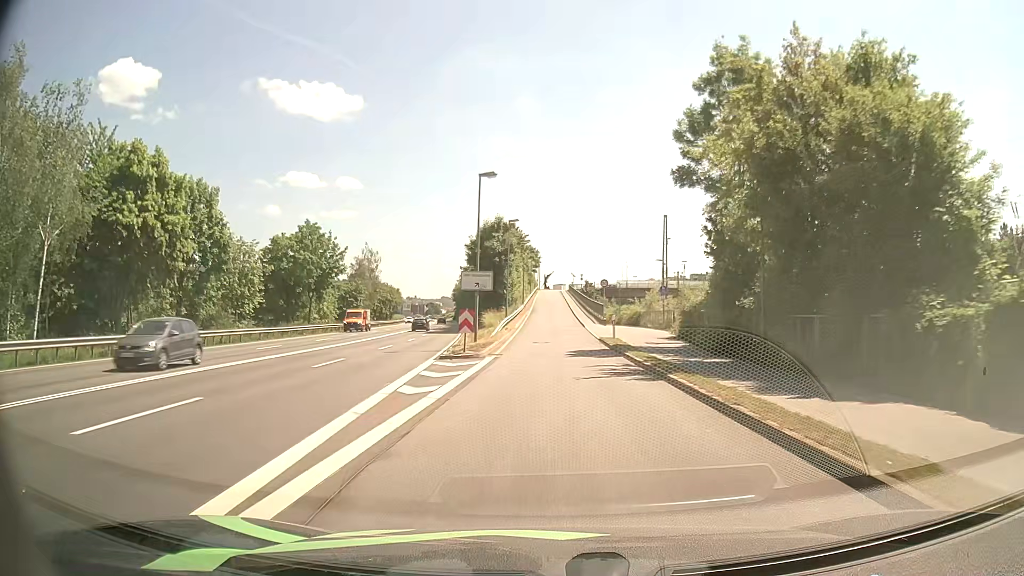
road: unclassified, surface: asphalt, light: Day
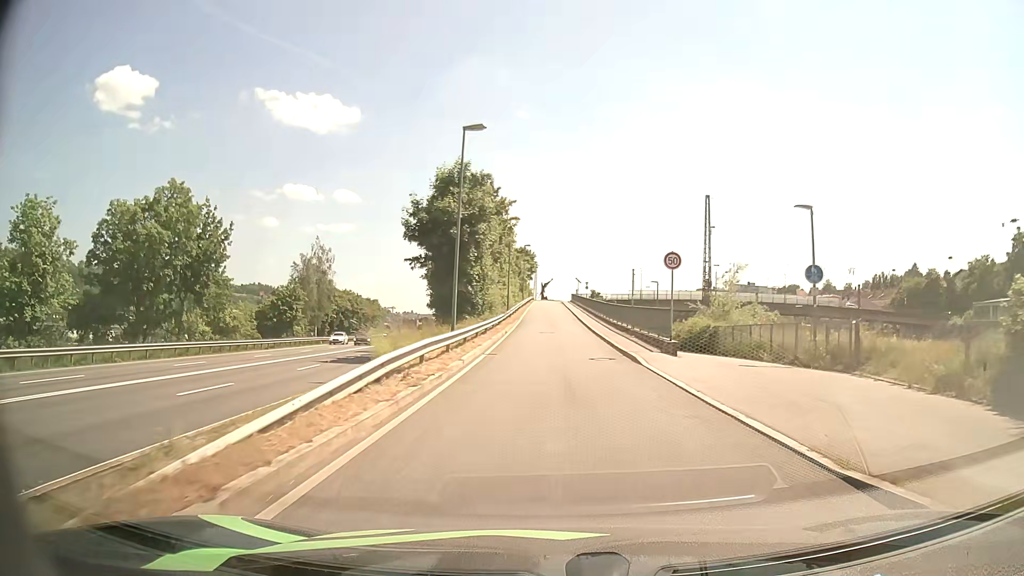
(+0.1, +27.7) m; 0°
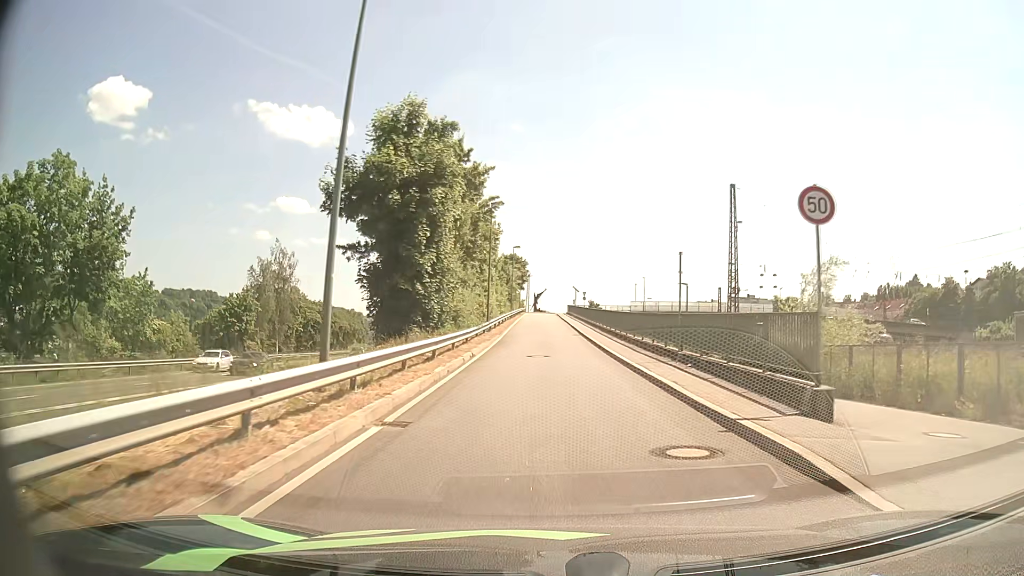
(+0.1, +12.9) m; +1°
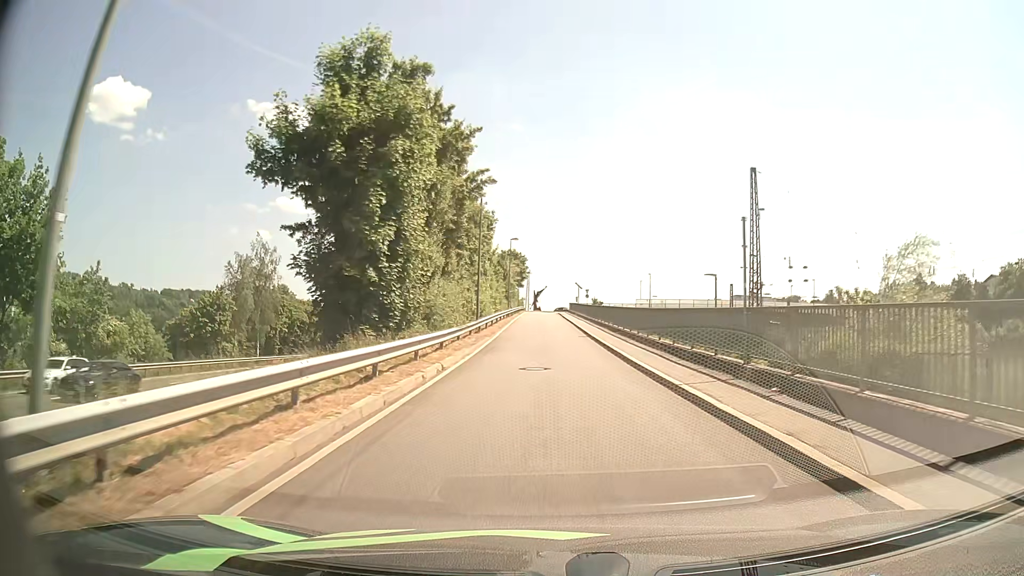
(0.0, +6.4) m; 0°
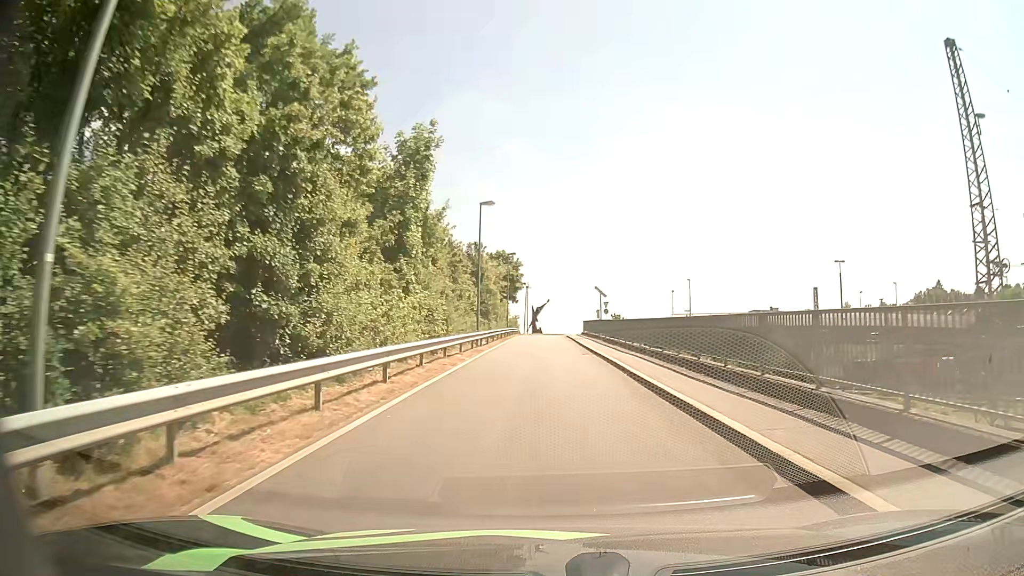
(0.0, +30.8) m; 0°
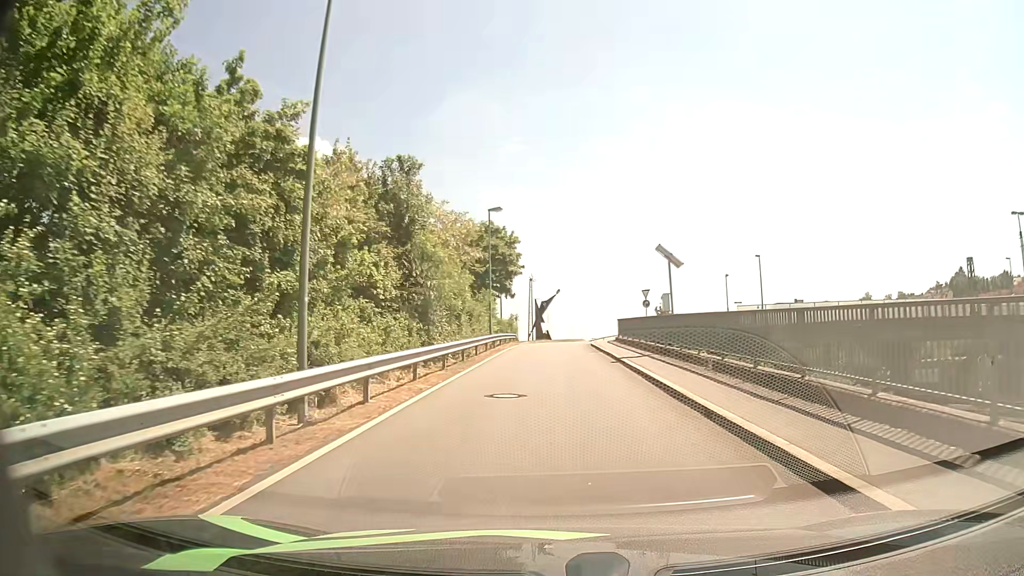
(-0.4, +26.1) m; -1°
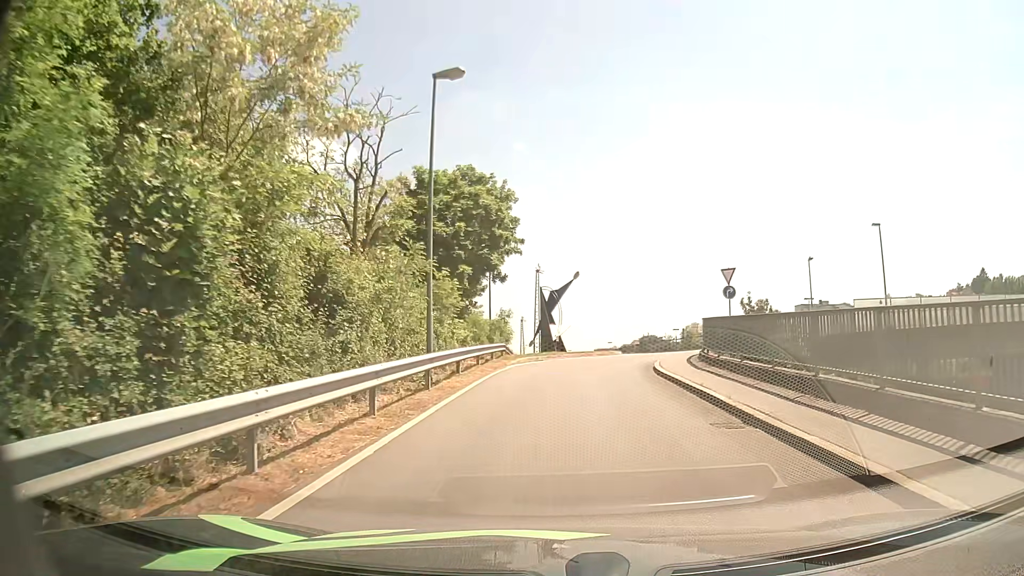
(-0.3, +21.4) m; -1°
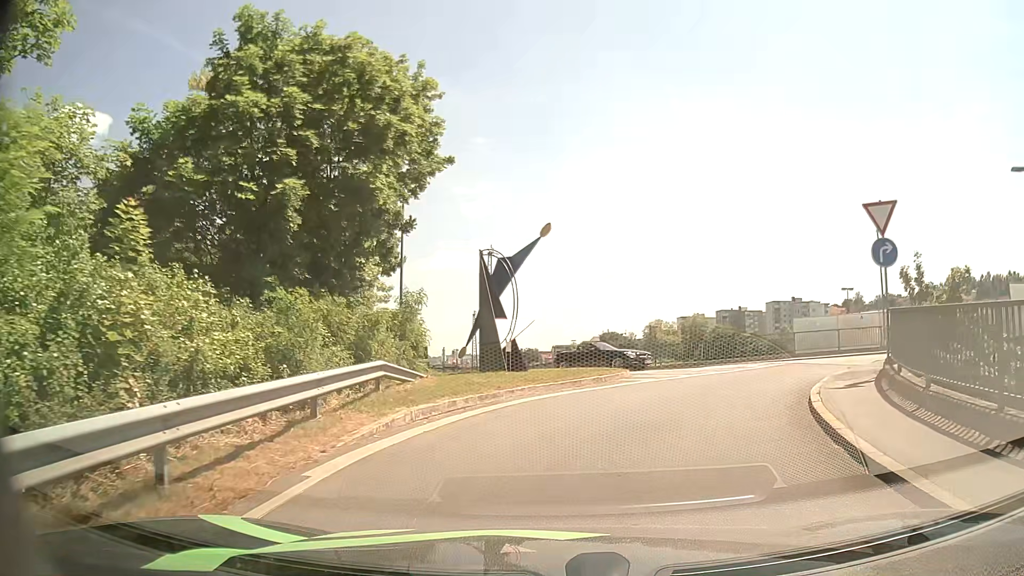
(+0.2, +16.9) m; +3°
